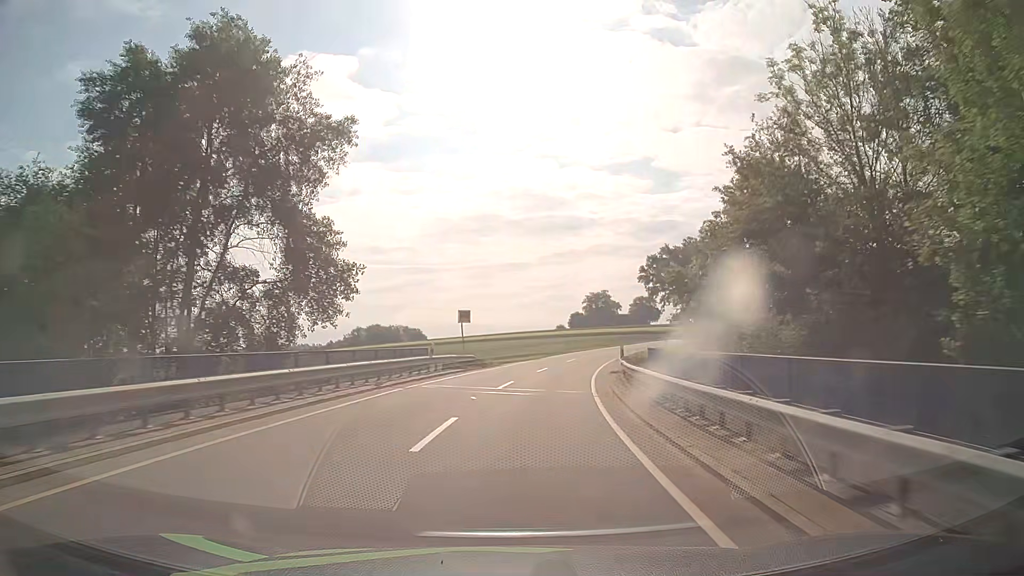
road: tertiary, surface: asphalt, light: Day
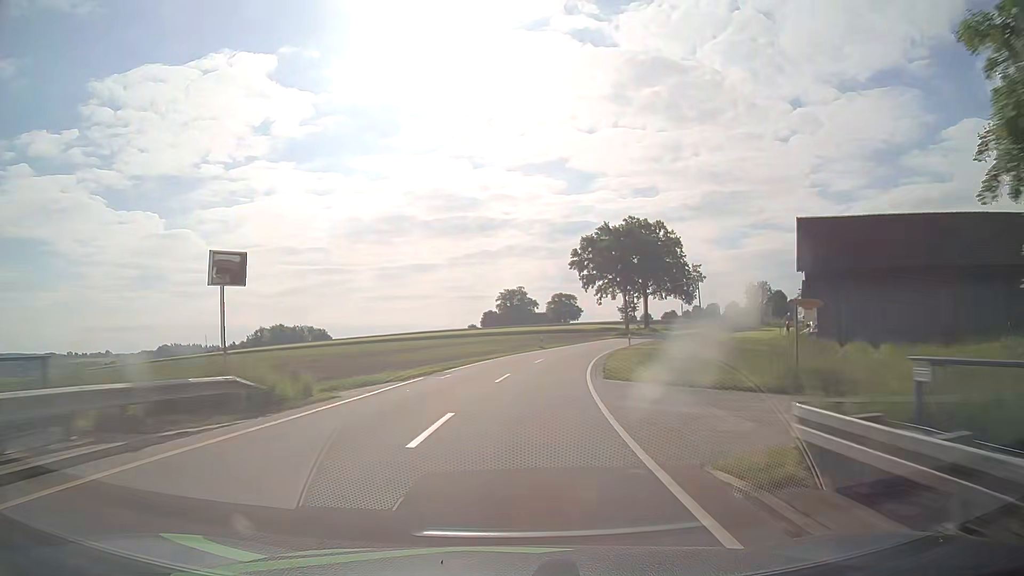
(+1.7, +23.9) m; +8°
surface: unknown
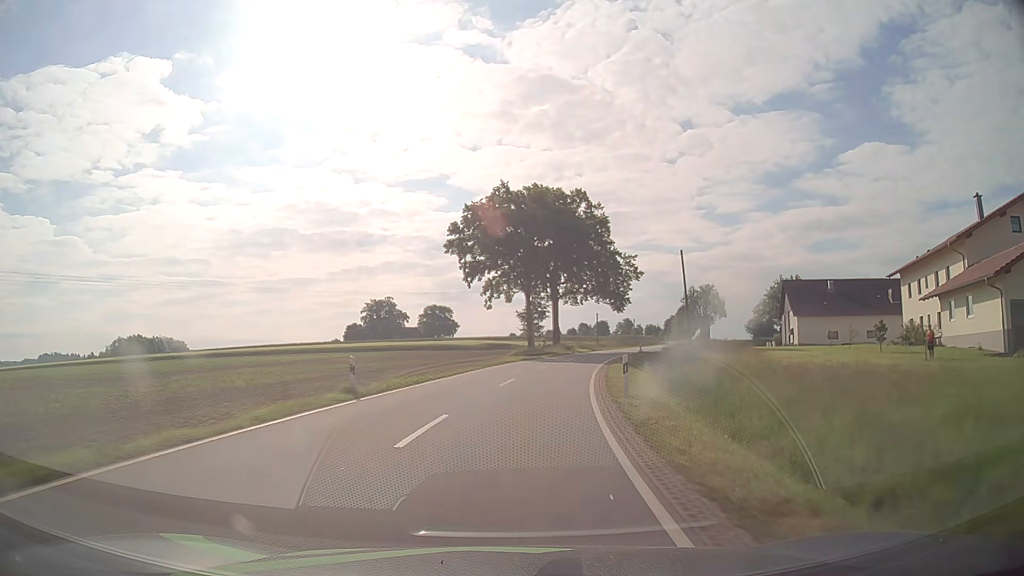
(+3.5, +35.9) m; +11°
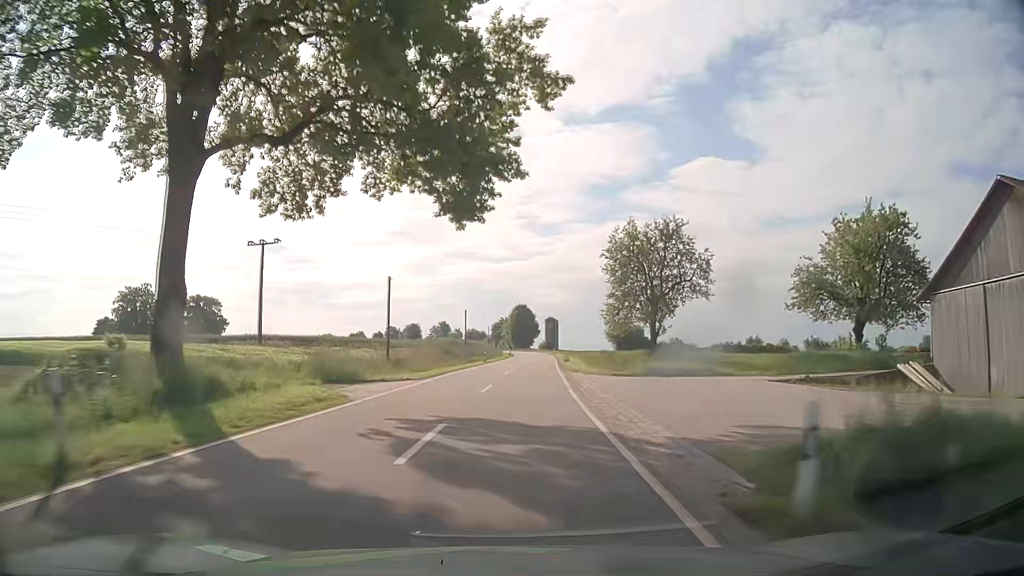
(+9.3, +60.8) m; +16°
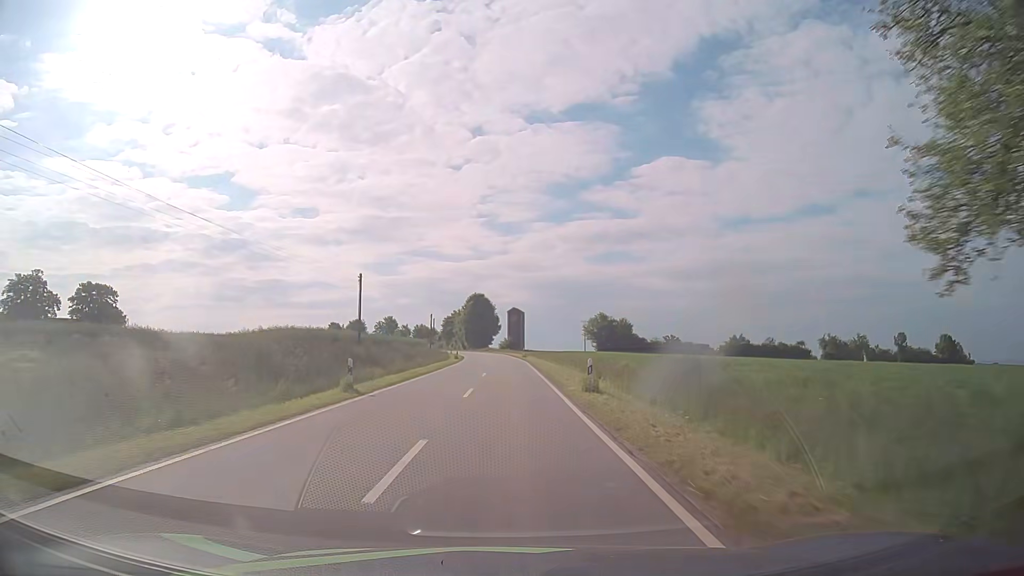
(+1.5, +38.5) m; +3°
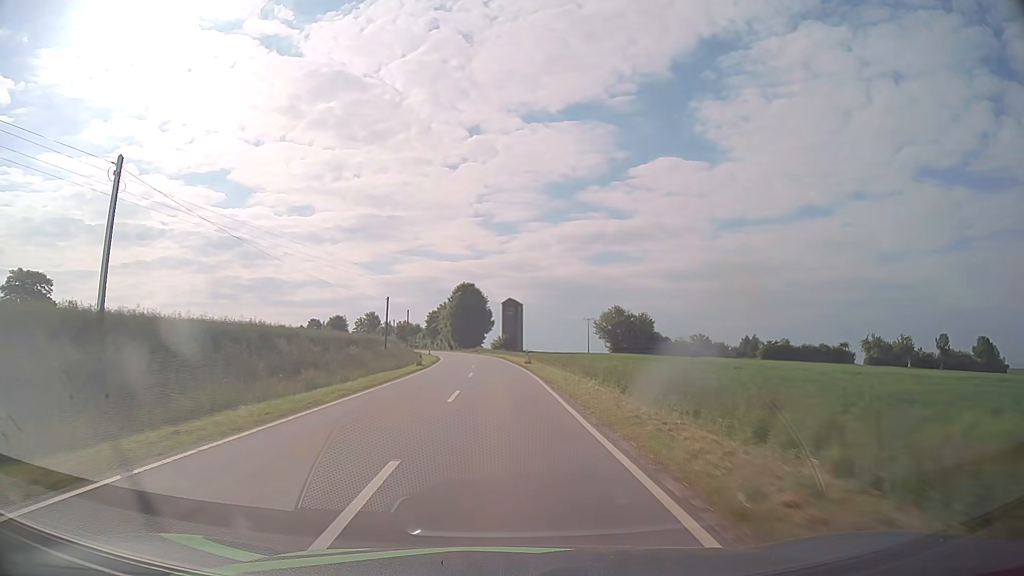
(+0.2, +26.3) m; +1°
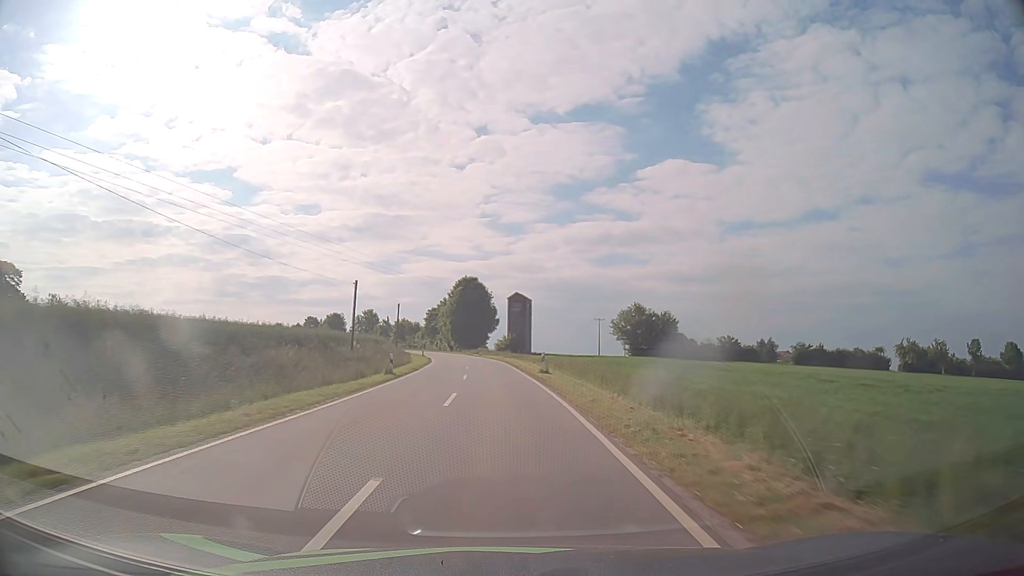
(-0.1, +13.3) m; -1°
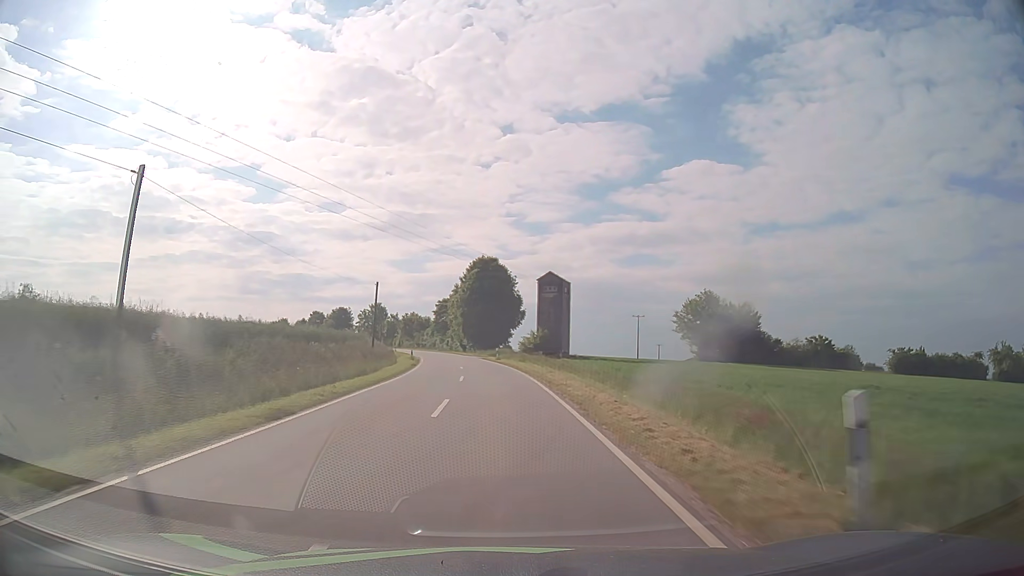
(-0.4, +26.8) m; -2°
(0, +10) (0, +20) (-1, +30) (-1, +40) (-2, +50) (-3, +60) (-5, +70) (-6, +80) (-8, +89) (-11, +99) m
